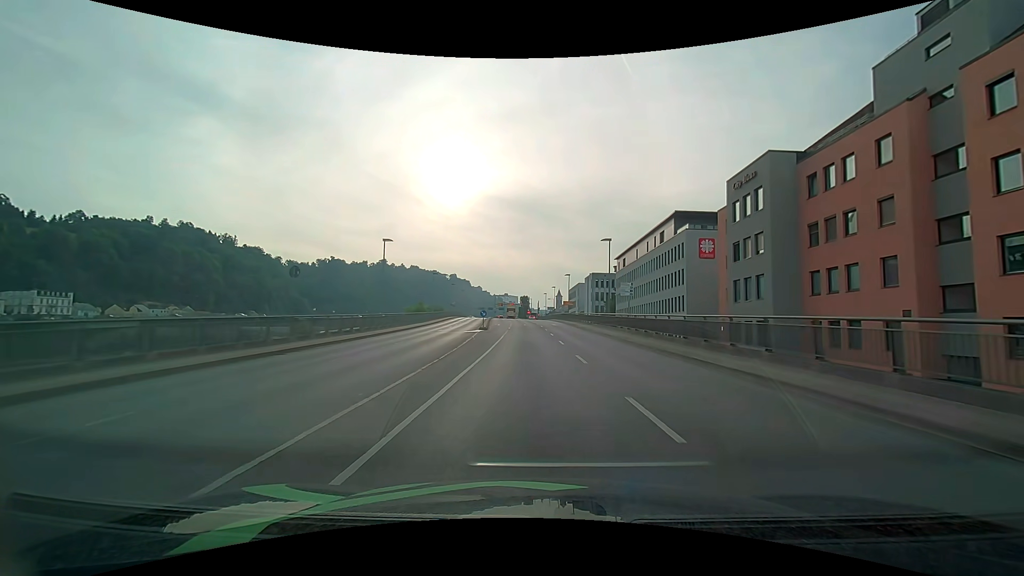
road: primary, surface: asphalt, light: Day
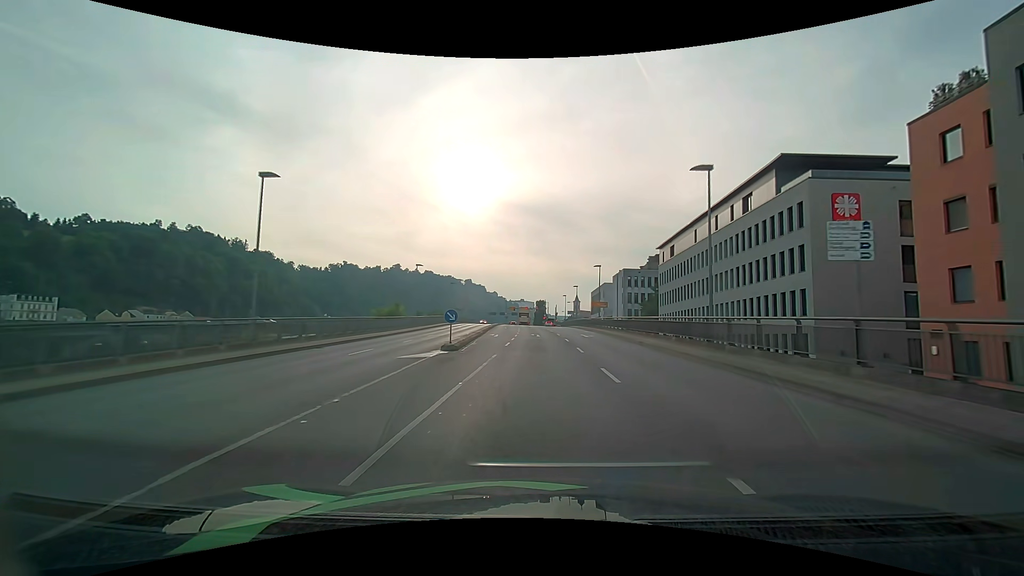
(-0.3, +22.1) m; -2°
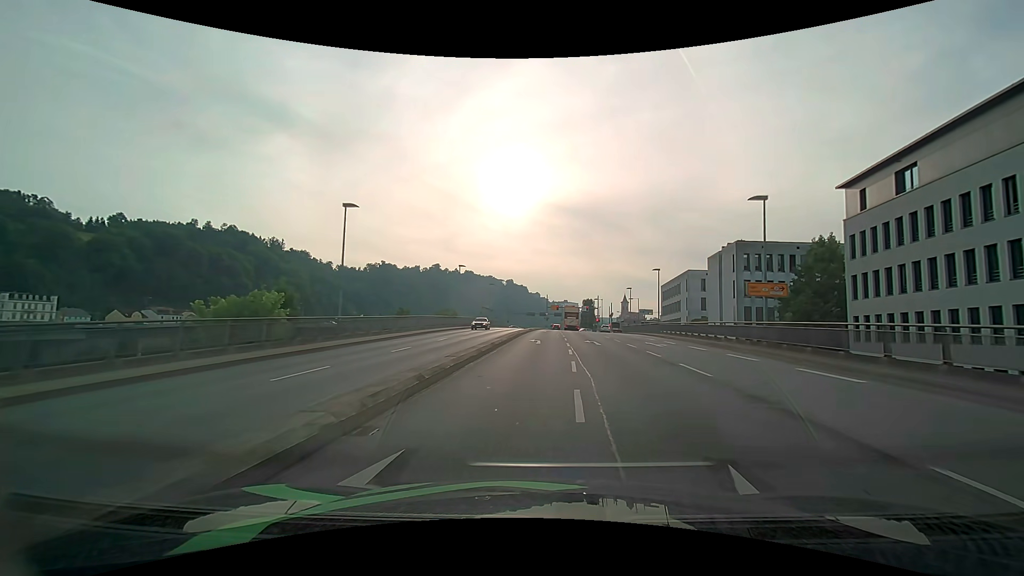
(-1.6, +35.2) m; -5°
